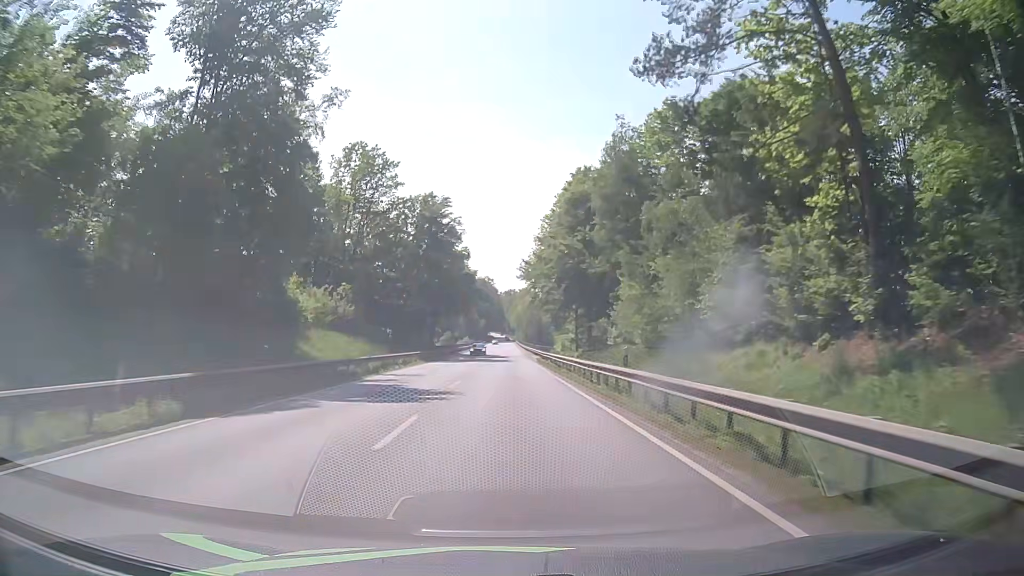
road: primary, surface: asphalt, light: Day
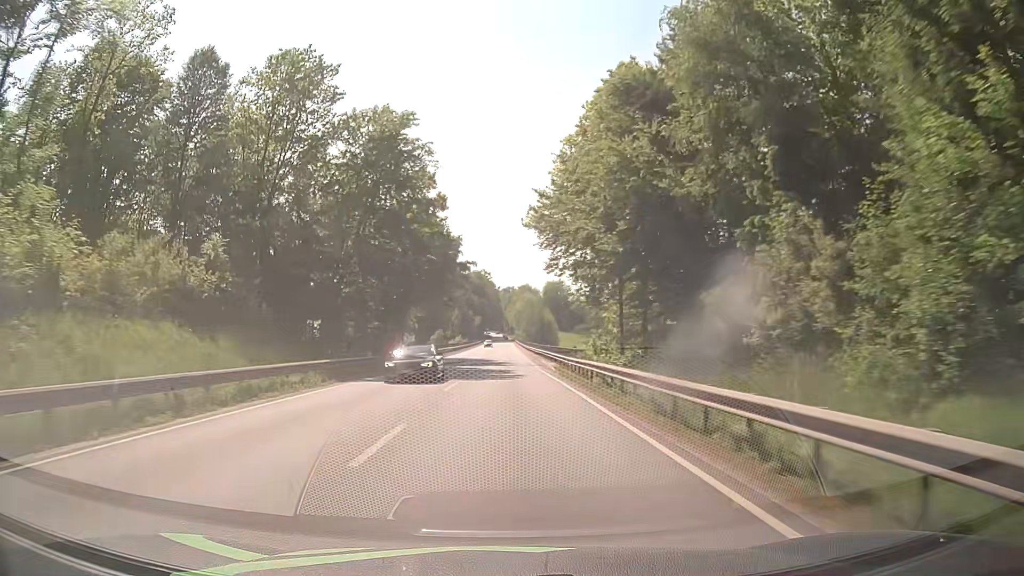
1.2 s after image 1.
(0.0, +25.1) m; 0°
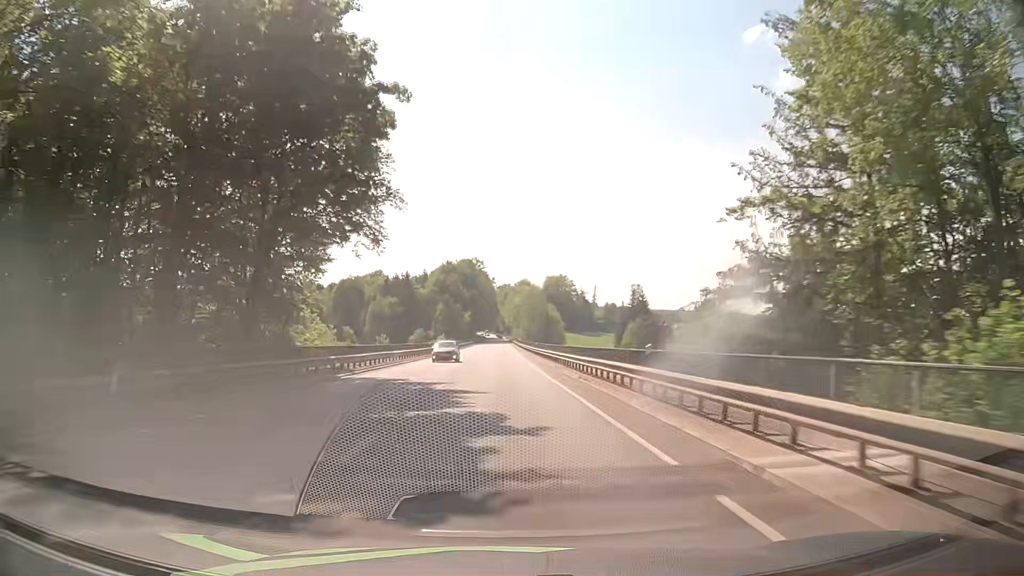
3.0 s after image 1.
(-0.1, +37.6) m; 0°
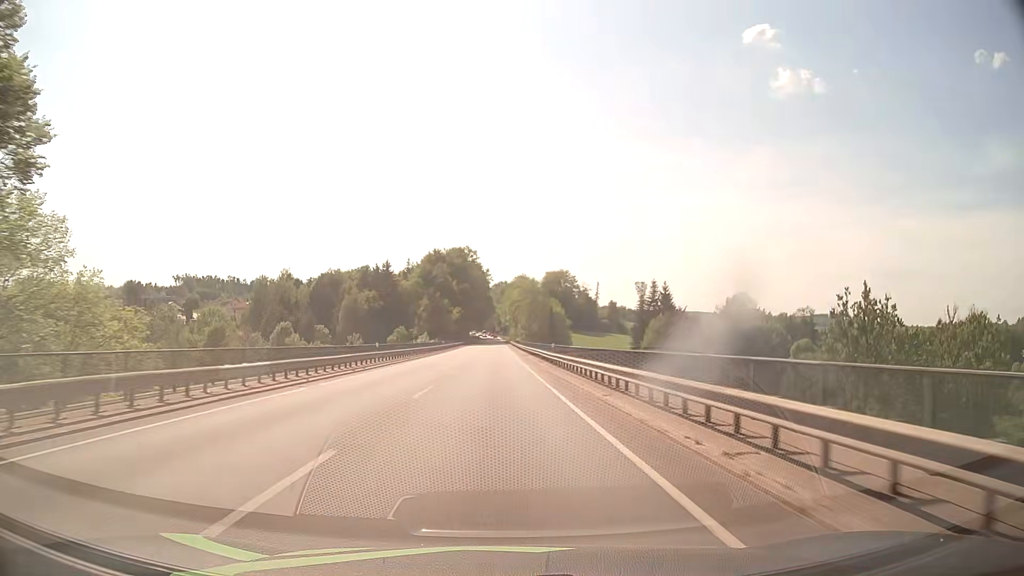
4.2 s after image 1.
(+0.2, +25.3) m; 0°
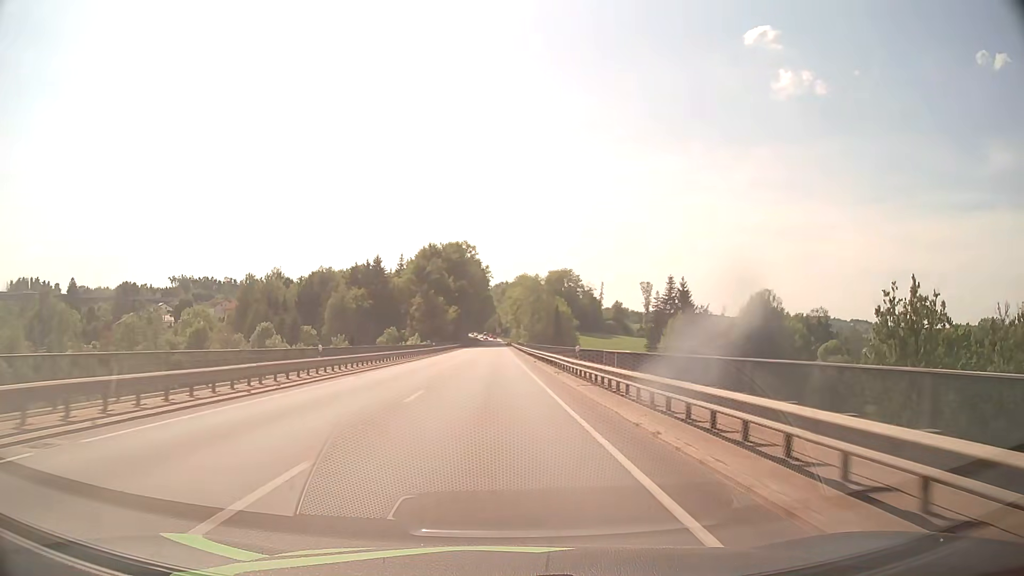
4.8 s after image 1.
(0.0, +12.7) m; 0°
